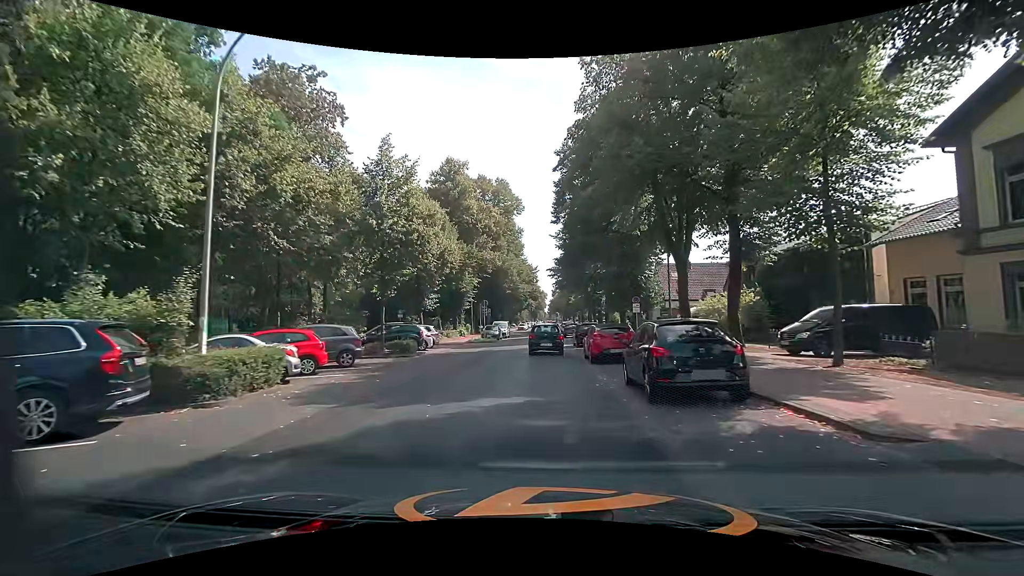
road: secondary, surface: asphalt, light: Day
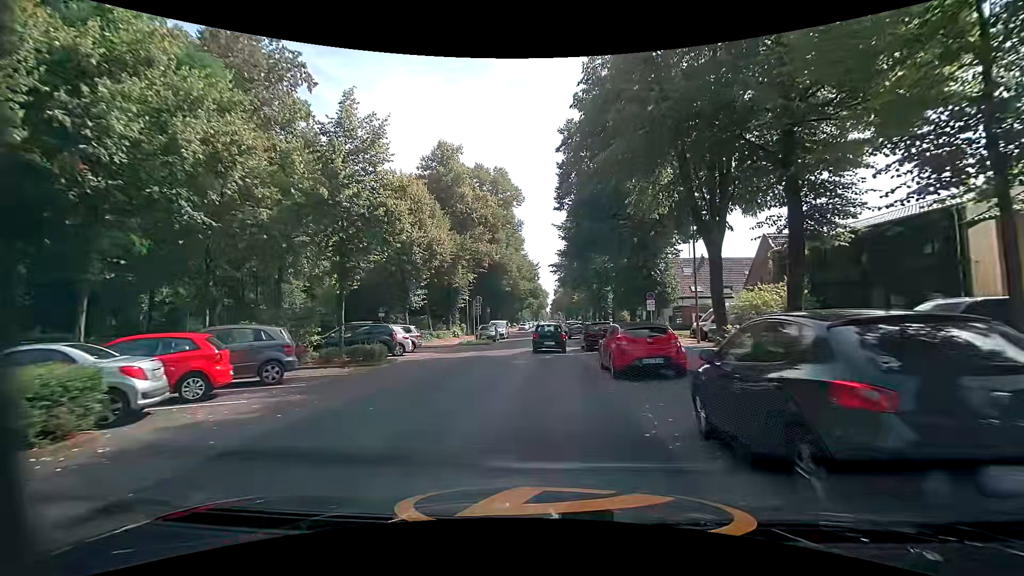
(0.0, +5.4) m; 0°
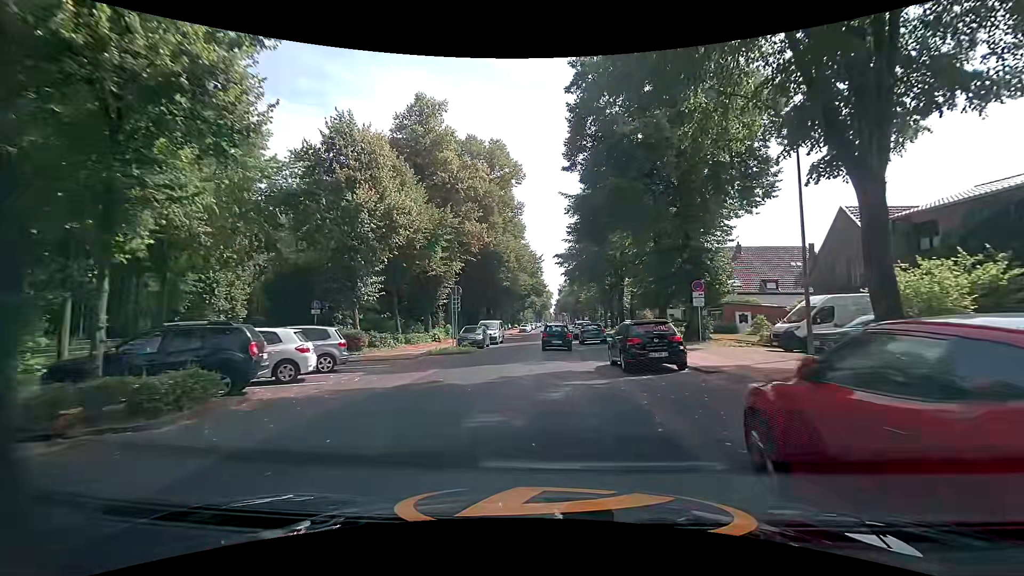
(-0.1, +11.2) m; -1°
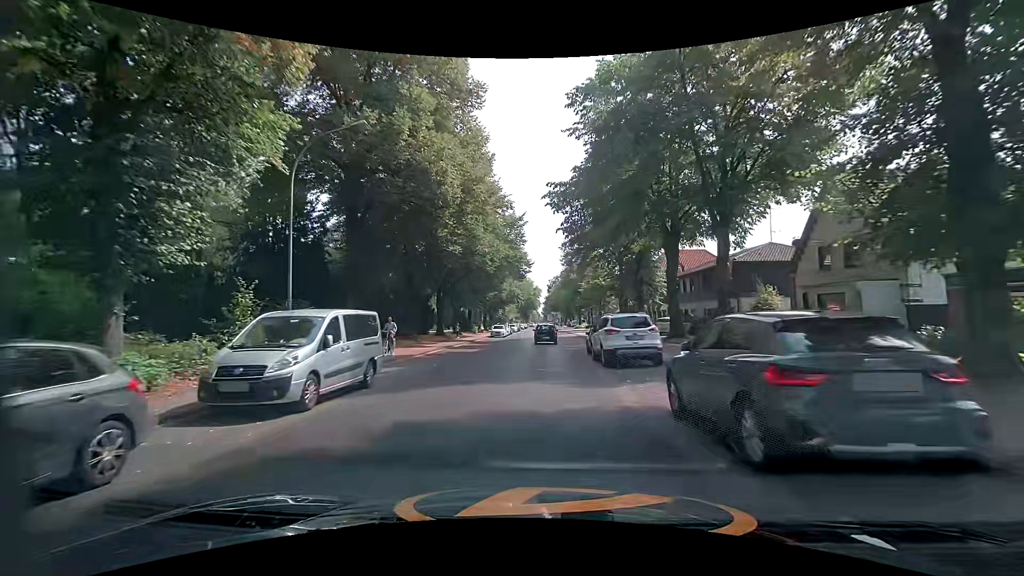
(+0.9, +30.0) m; +2°
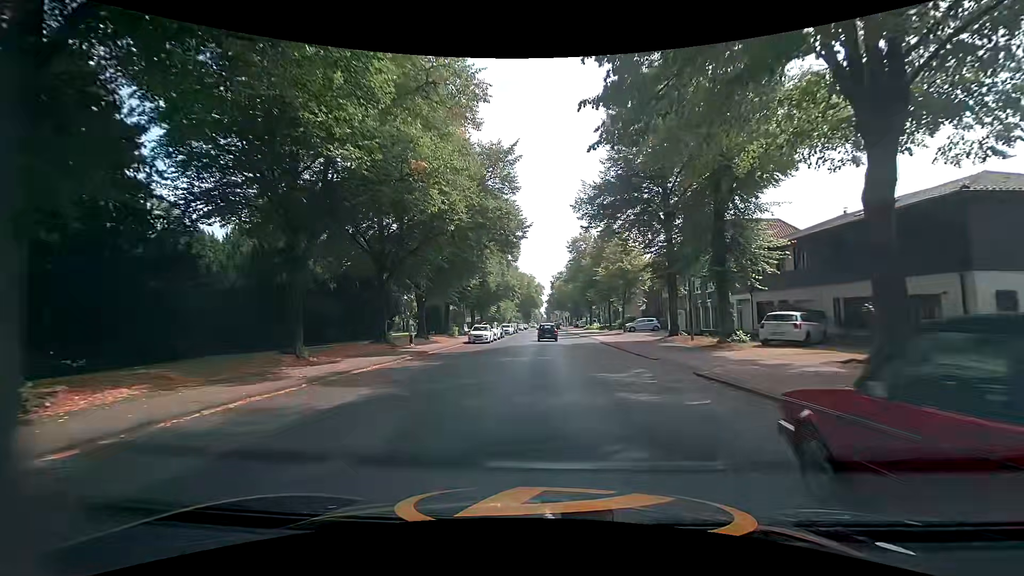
(0.0, +19.5) m; 0°
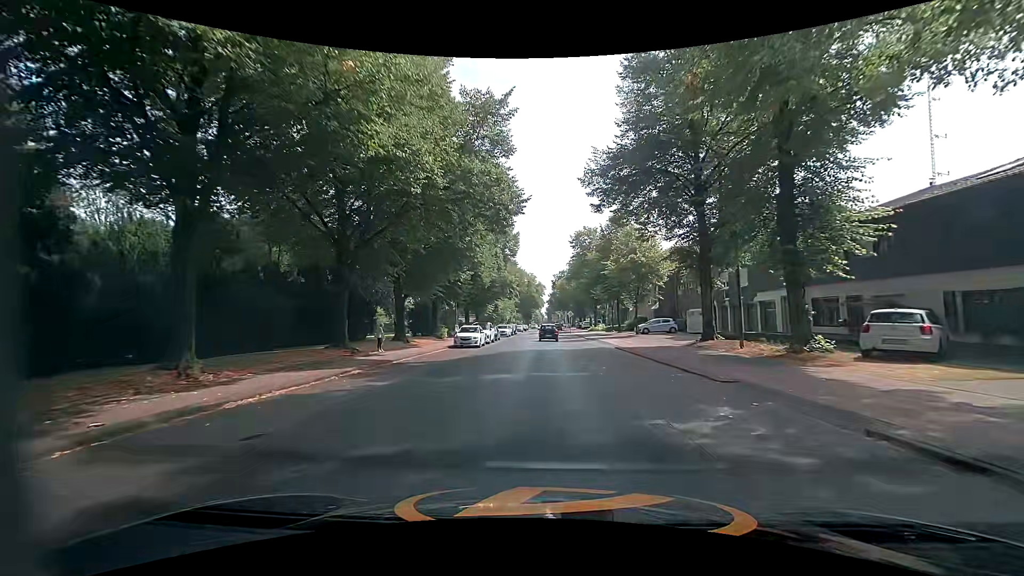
(0.0, +6.7) m; 0°
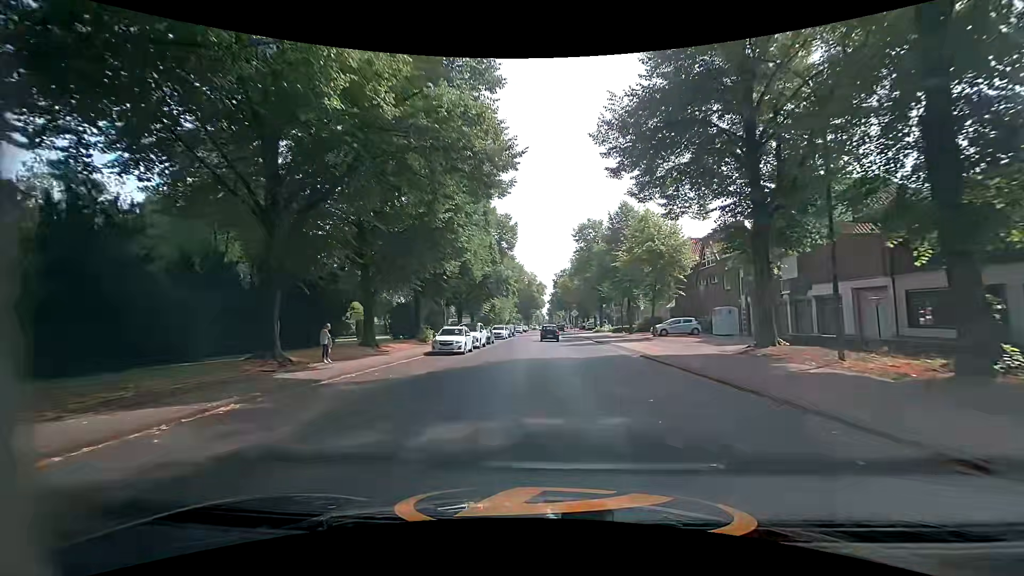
(0.0, +6.8) m; 0°
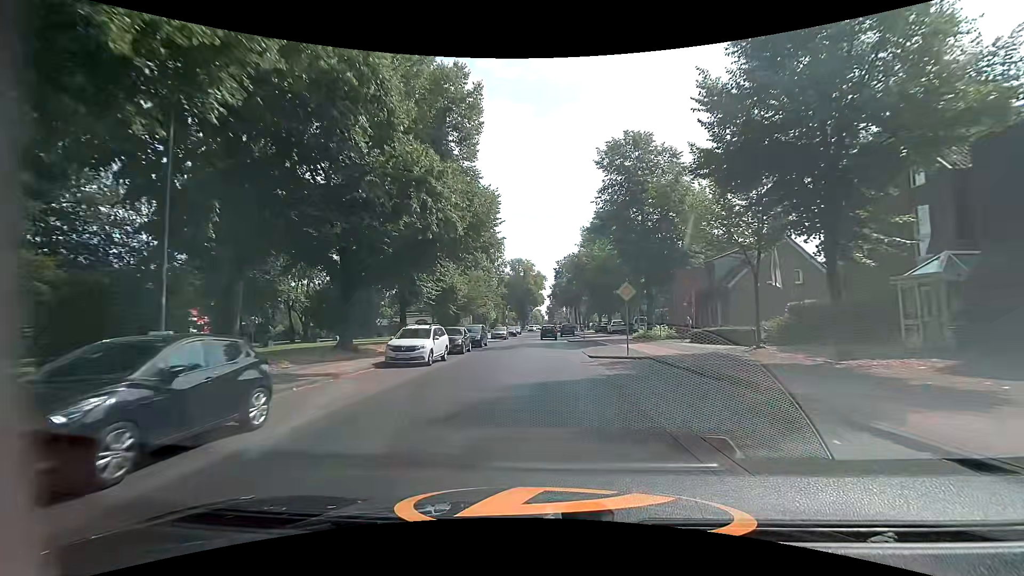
(-0.3, +35.7) m; 0°
(0, +10) (0, +20) (0, +30) (0, +40) (0, +50) (0, +60) (0, +70) (0, +80) (0, +90) (0, +100) m
